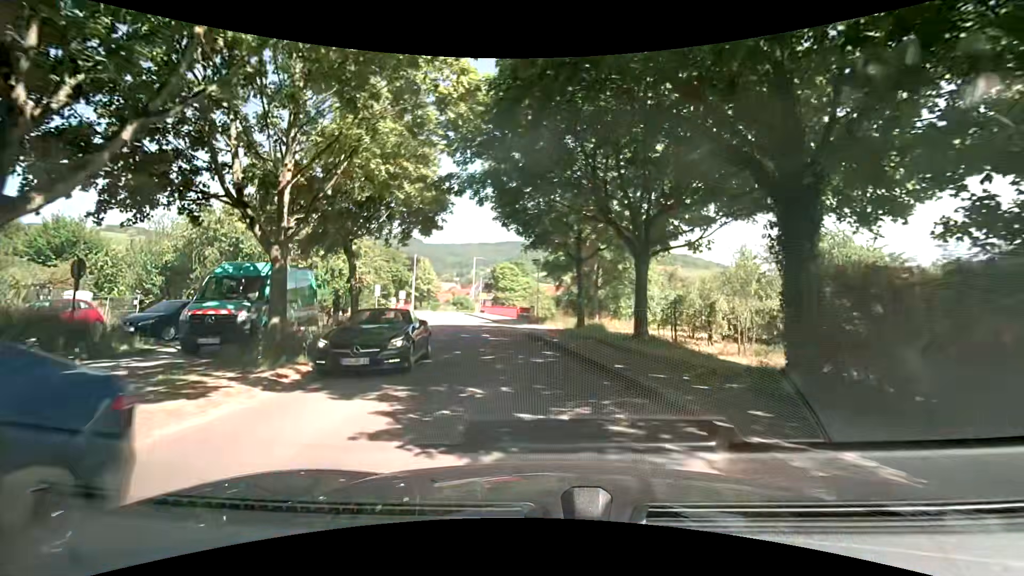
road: unclassified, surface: asphalt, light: Day
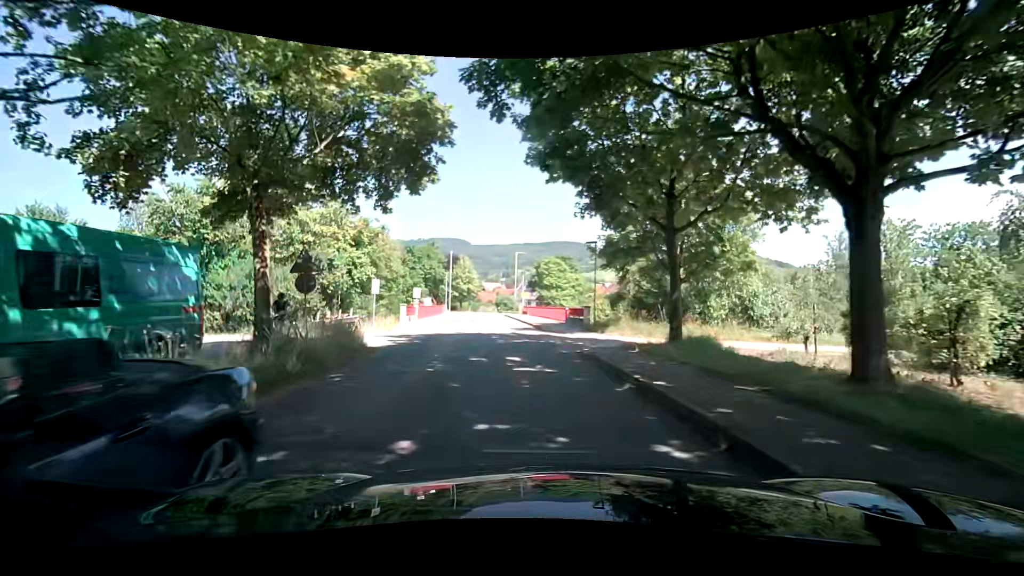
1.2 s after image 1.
(-0.3, +9.4) m; -4°
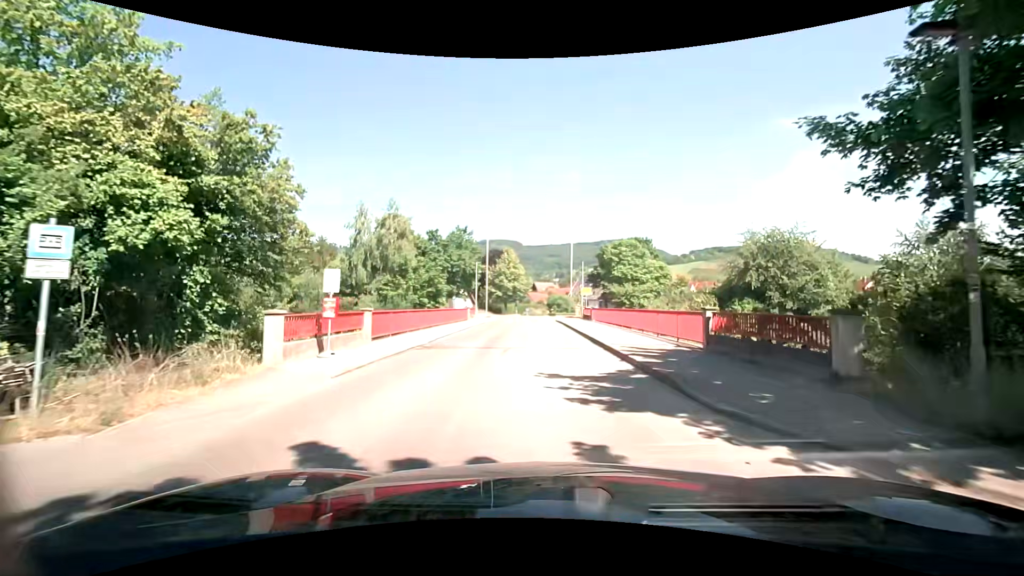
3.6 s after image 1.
(-1.3, +18.7) m; -7°
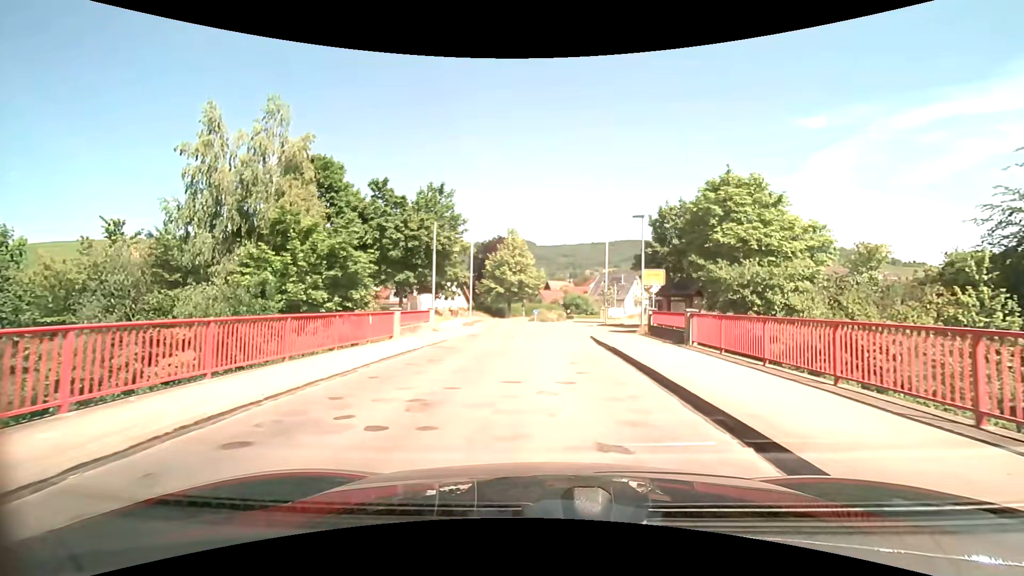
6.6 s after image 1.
(-0.2, +23.6) m; -1°
